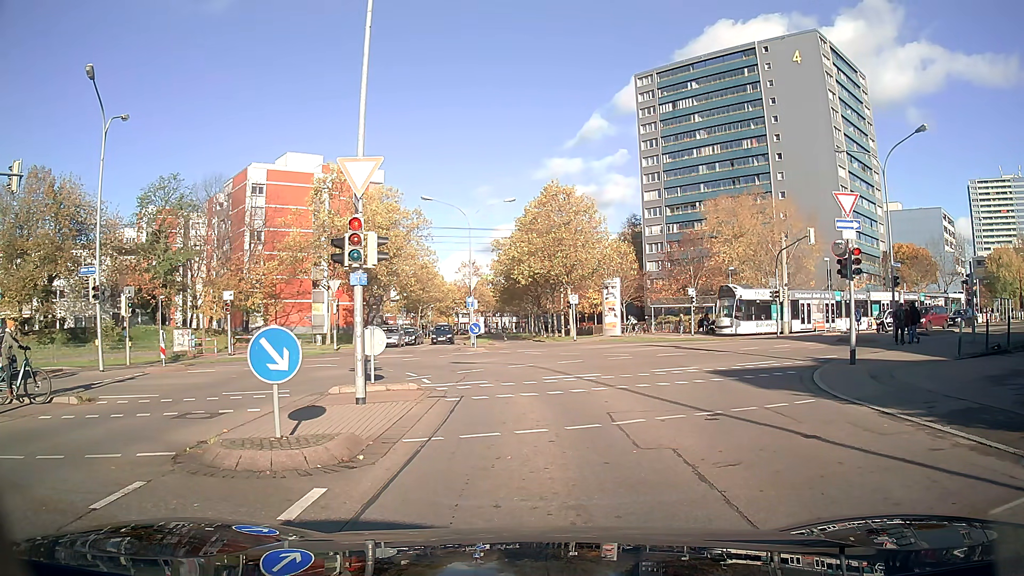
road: residential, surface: asphalt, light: Day
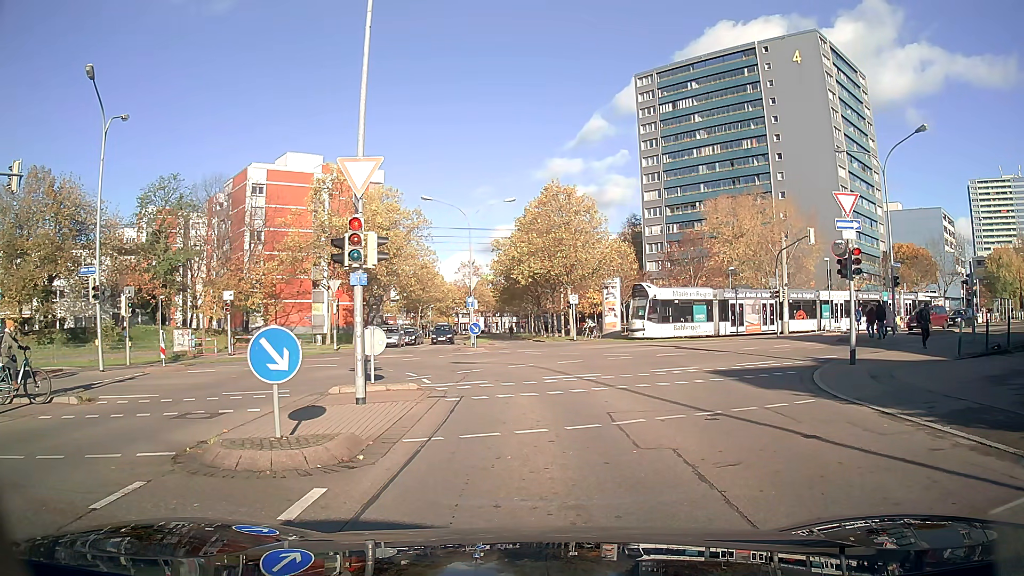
(0.0, 0.0) m; 0°
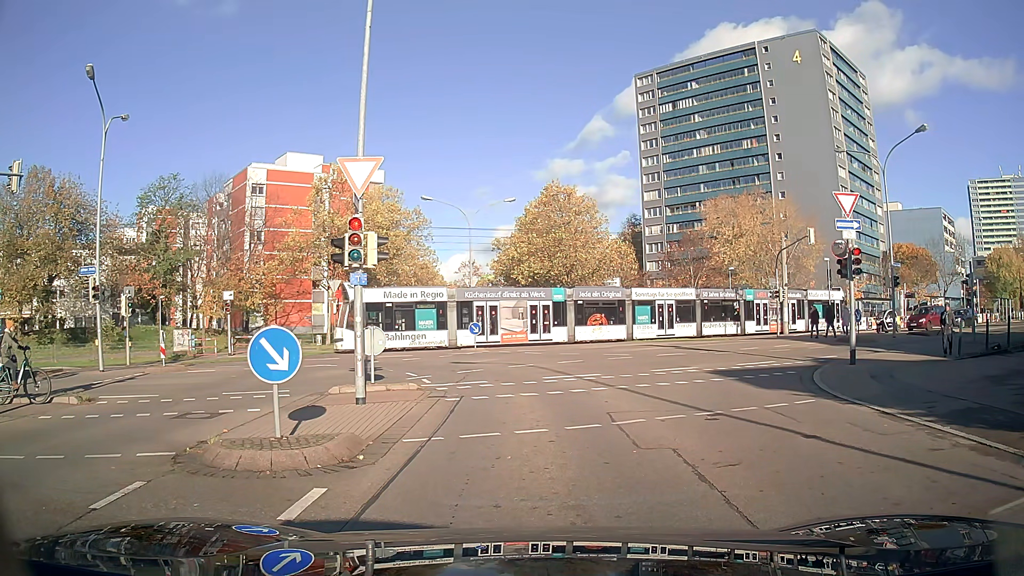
(0.0, 0.0) m; 0°
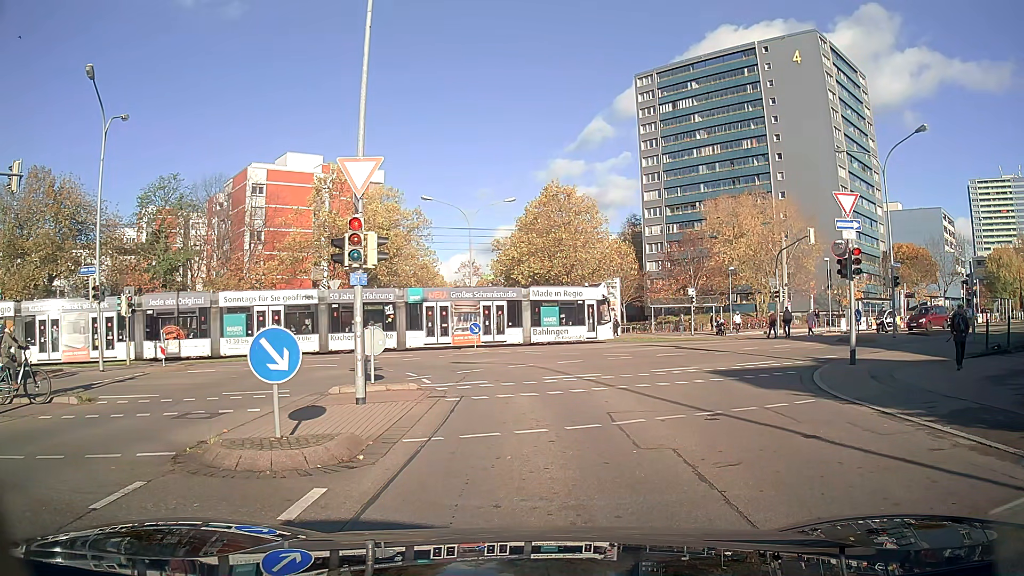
(0.0, 0.0) m; 0°
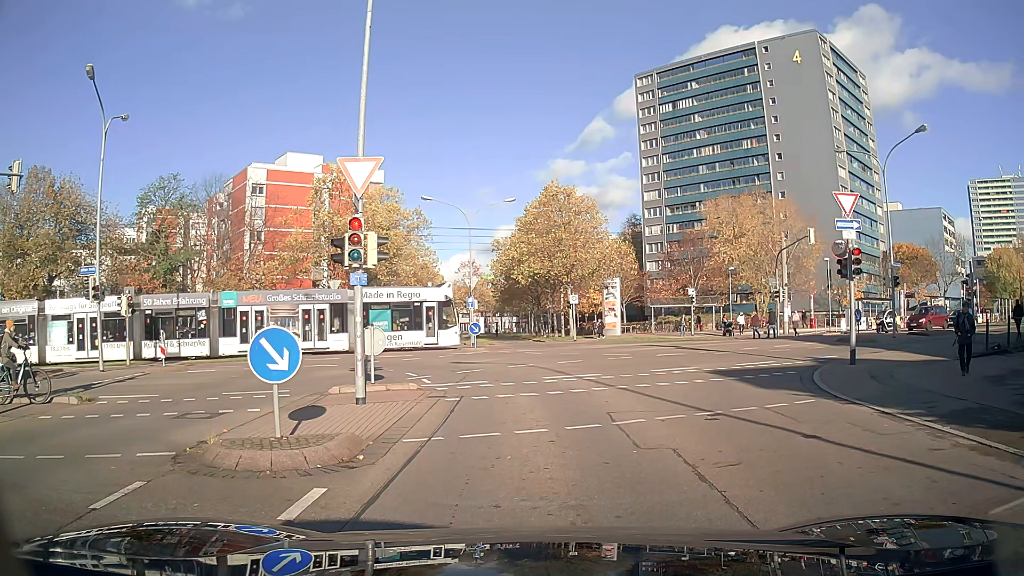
(0.0, 0.0) m; 0°
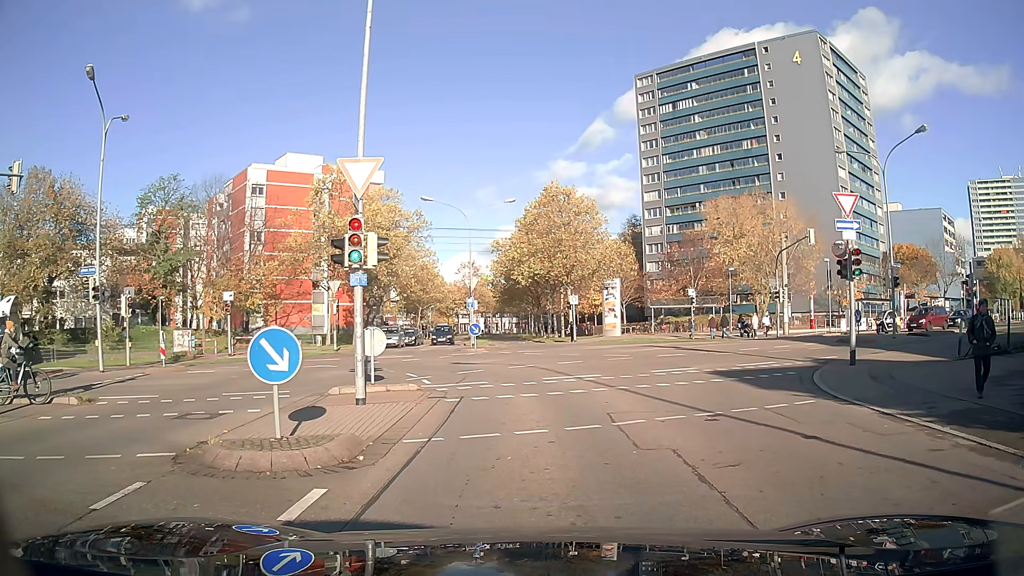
(0.0, 0.0) m; 0°
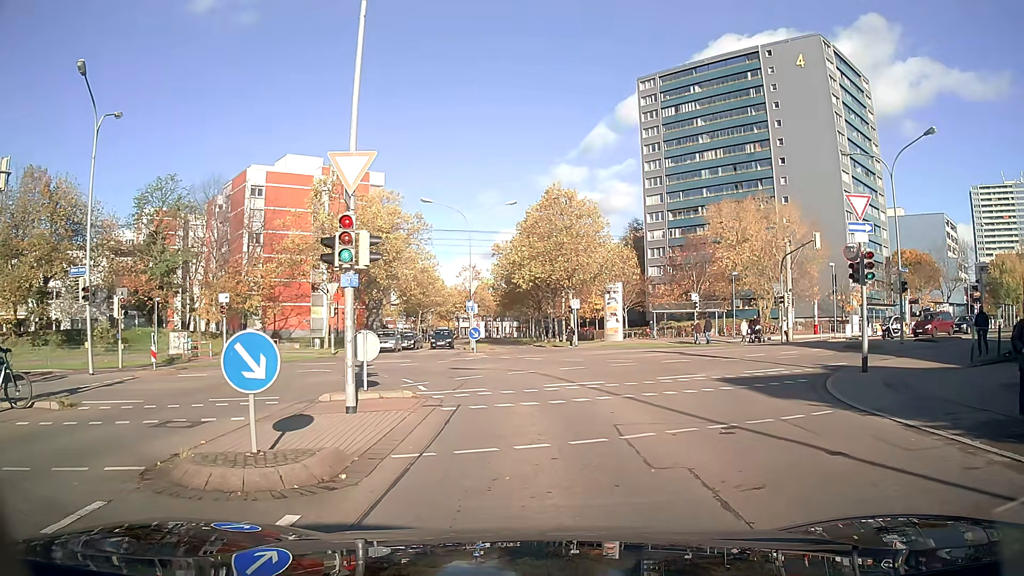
(0.0, +0.8) m; 0°
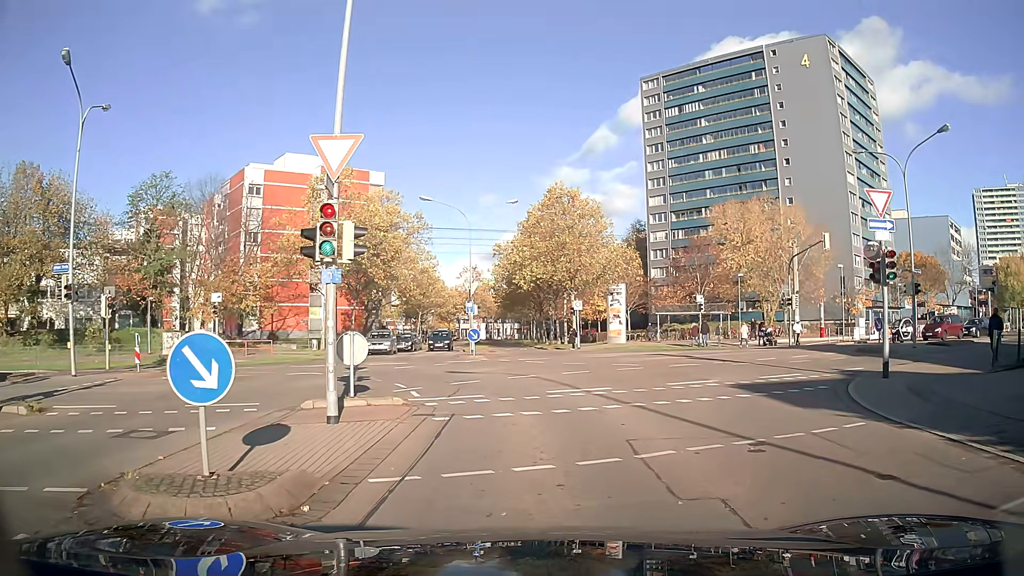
(0.0, +1.2) m; 0°
(0, +10) (-3, +20) (-12, +22) (-21, +19) (-30, +14) (-39, +10) (-48, +5) (-57, 0) (-65, -5) (-74, -10) m
